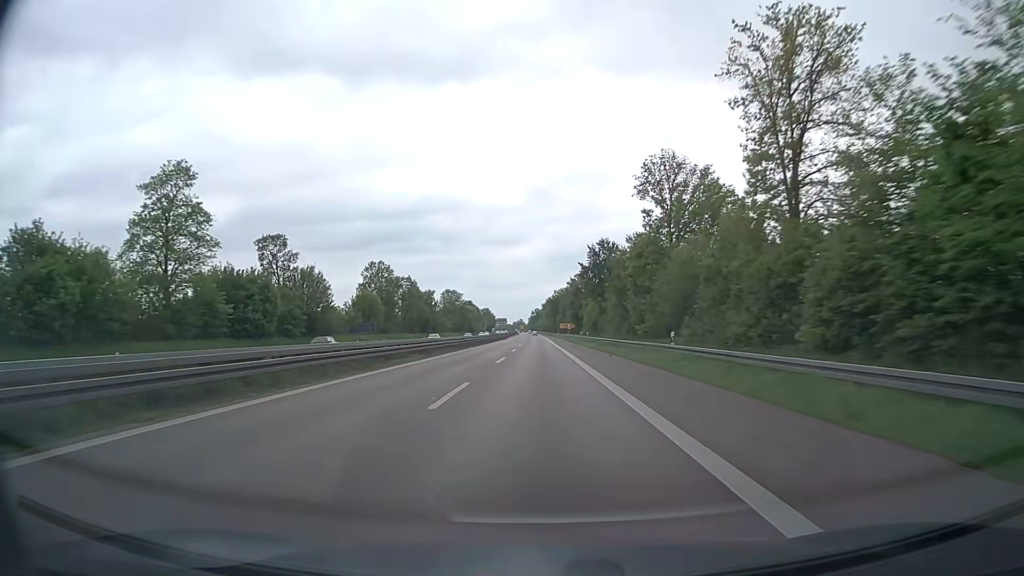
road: trunk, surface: asphalt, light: Day
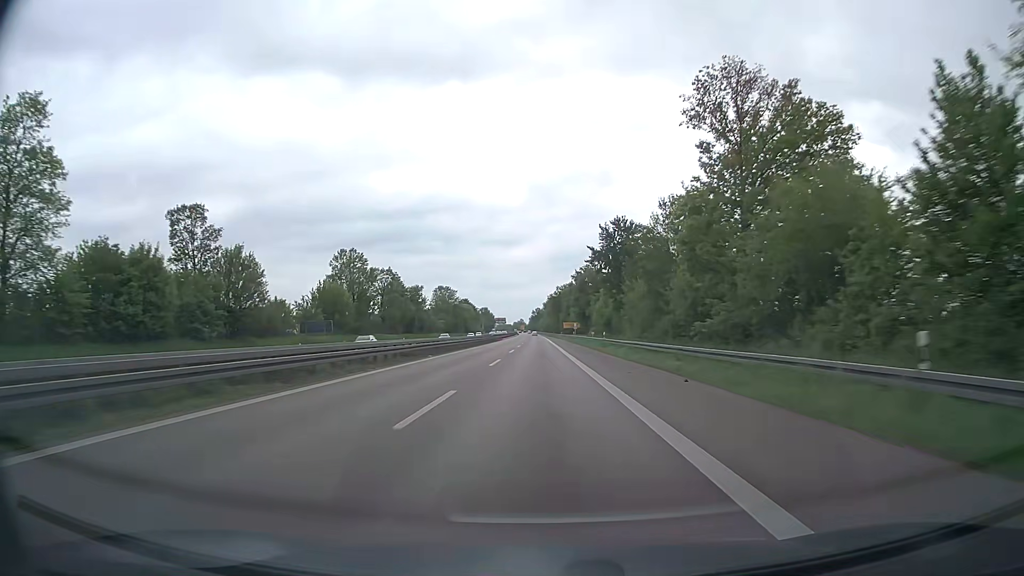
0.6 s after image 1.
(0.0, +20.5) m; 0°
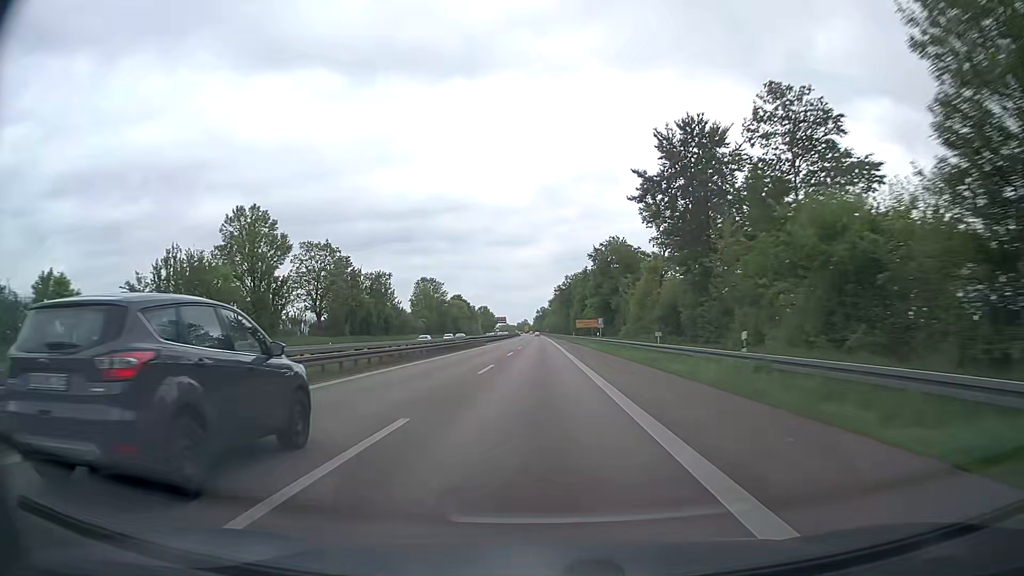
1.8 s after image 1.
(-0.1, +40.9) m; -1°
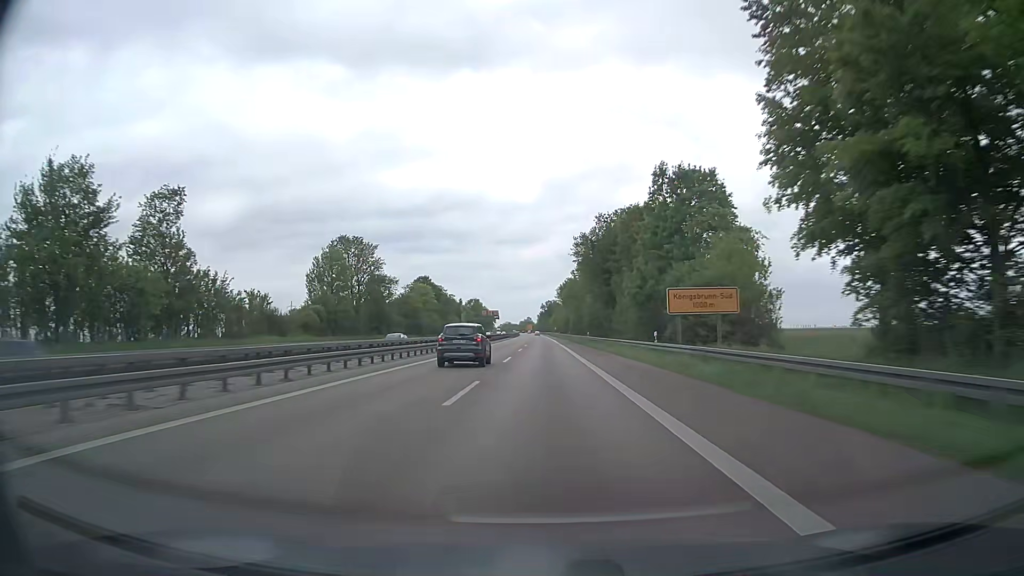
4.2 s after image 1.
(-0.3, +81.8) m; 0°
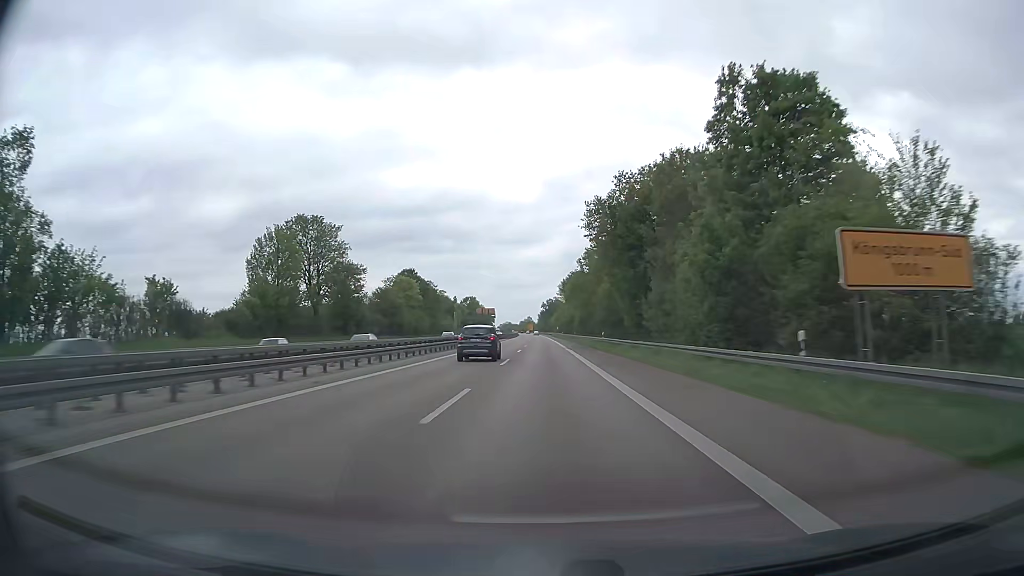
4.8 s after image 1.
(0.0, +20.4) m; 0°
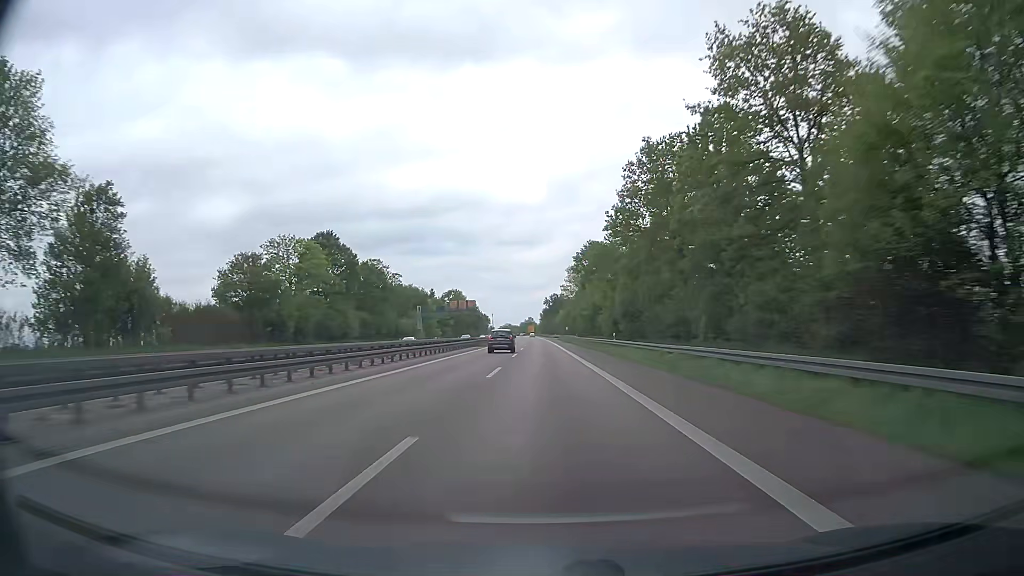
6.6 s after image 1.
(-0.3, +61.3) m; -1°
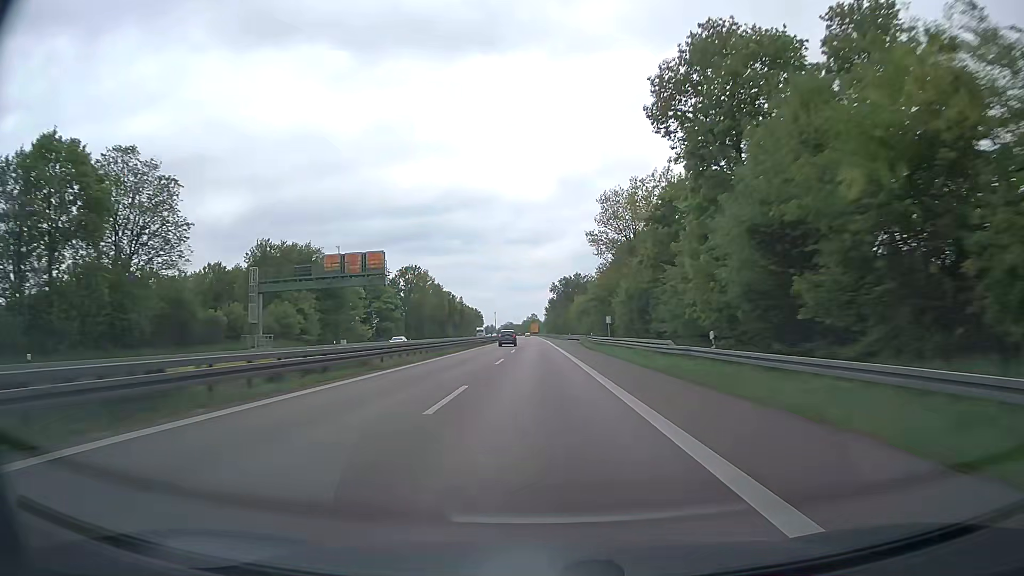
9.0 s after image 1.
(0.0, +81.7) m; 0°
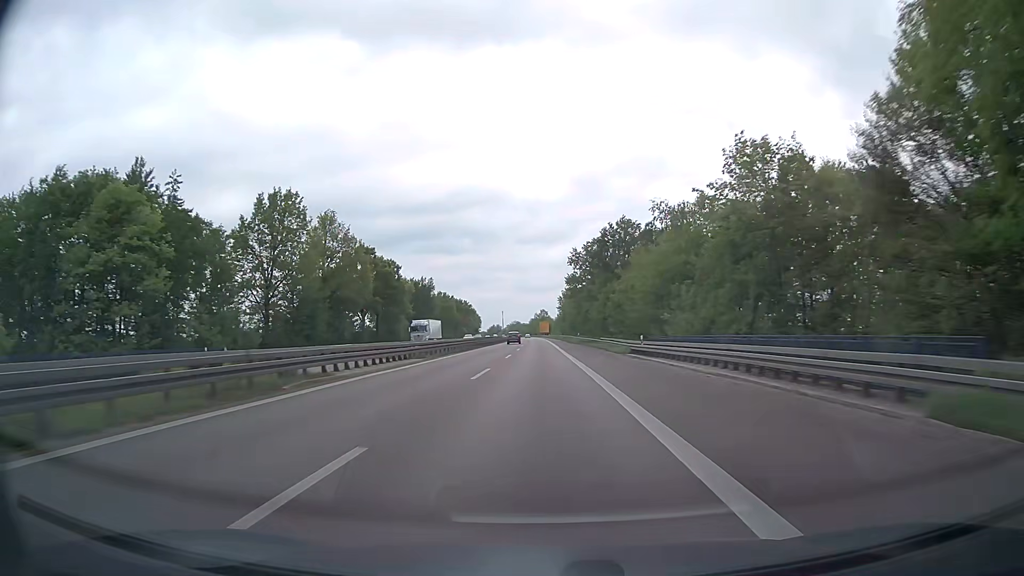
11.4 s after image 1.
(-0.5, +81.8) m; -1°
(0, +10) (0, +20) (0, +30) (0, +40) (0, +50) (0, +60) (0, +70) (0, +80) (-1, +90) (-1, +100) m
